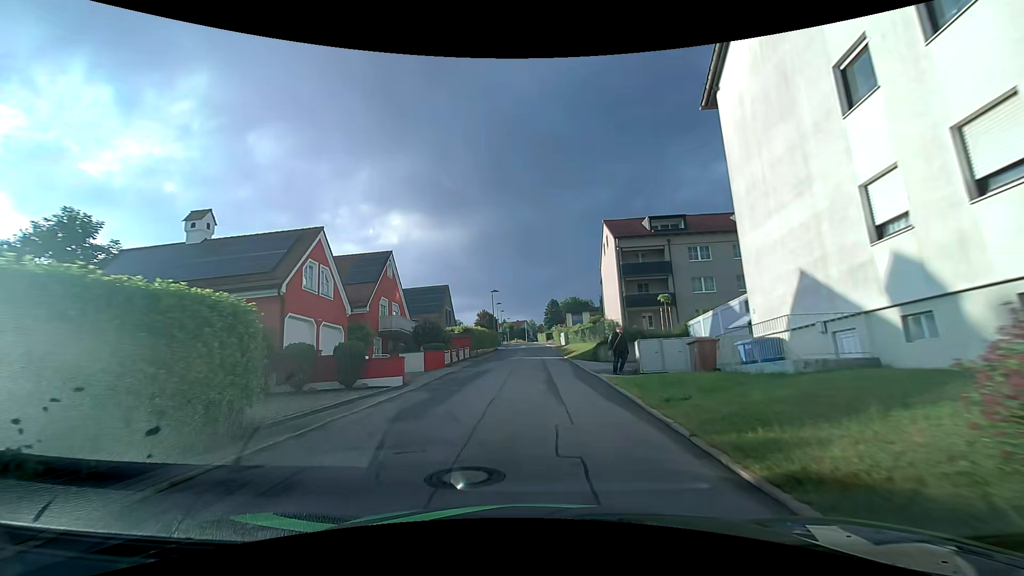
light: Day
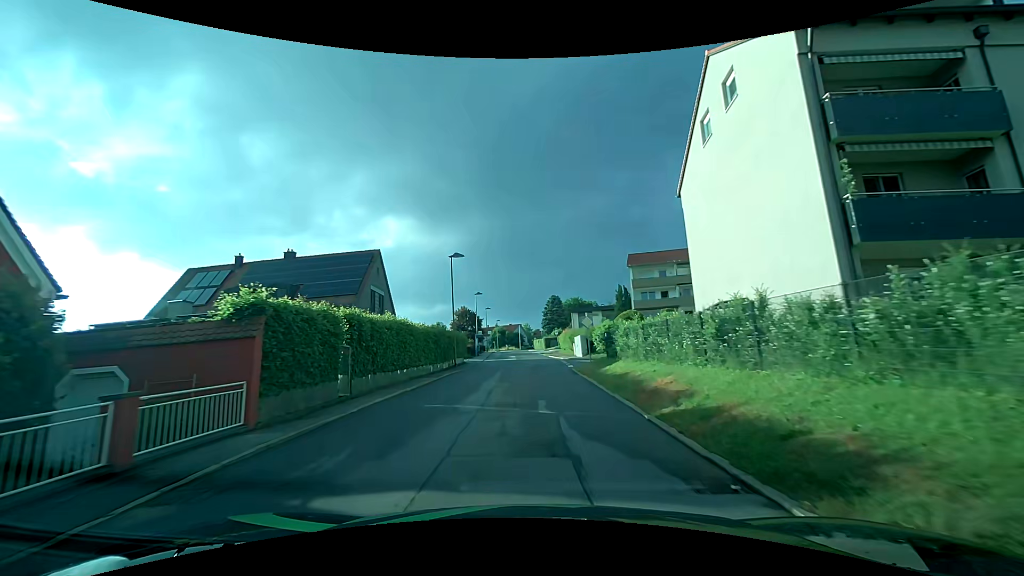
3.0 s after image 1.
(0.0, +31.0) m; 0°
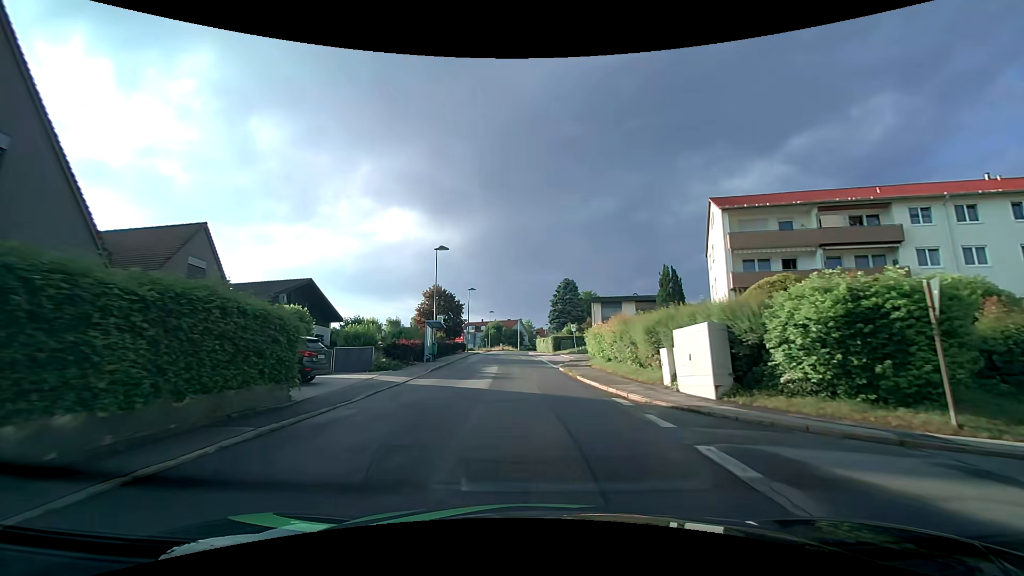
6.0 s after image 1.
(0.0, +30.6) m; 0°
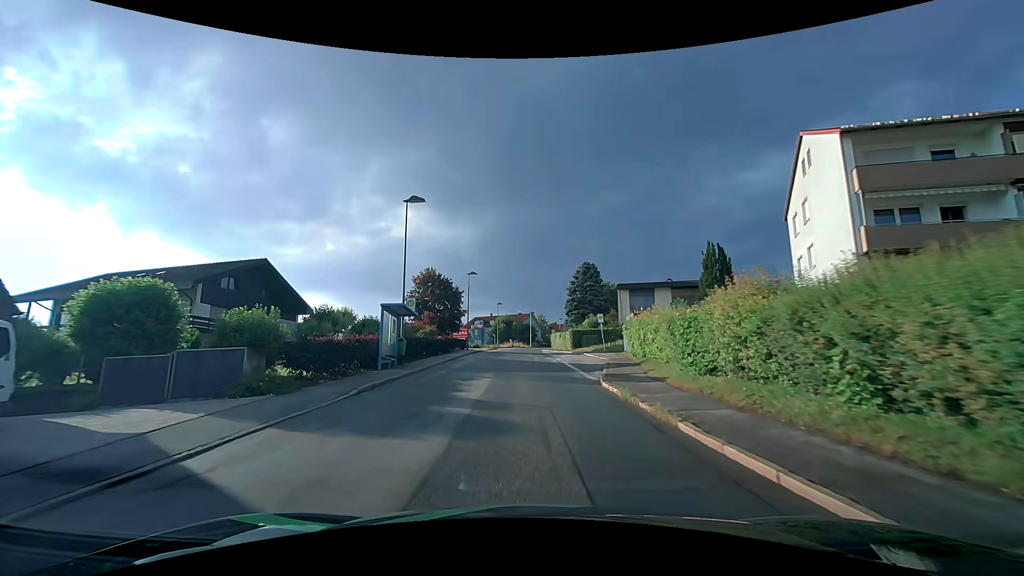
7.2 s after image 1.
(-0.1, +12.2) m; -2°
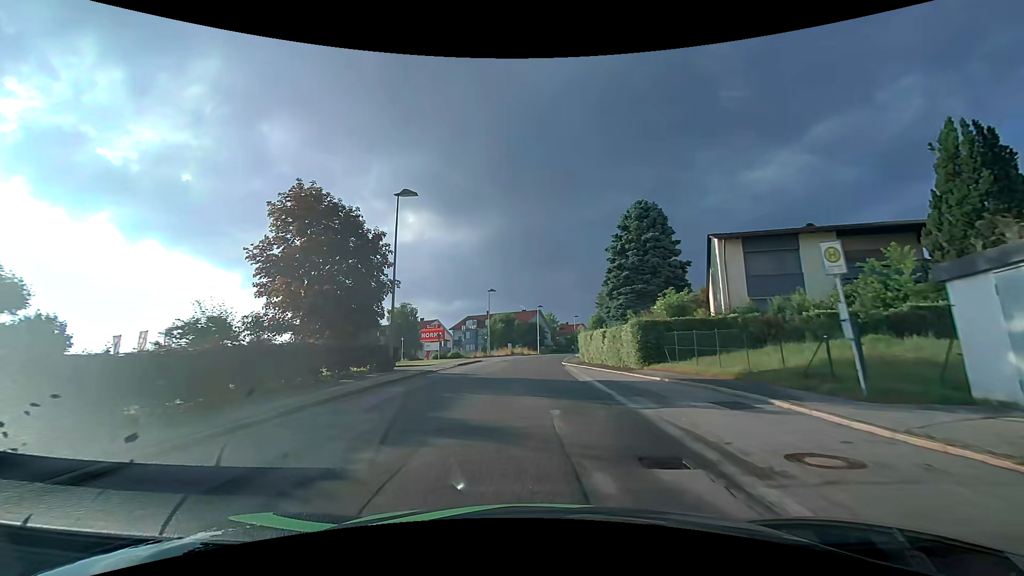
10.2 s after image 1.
(0.0, +31.1) m; 0°
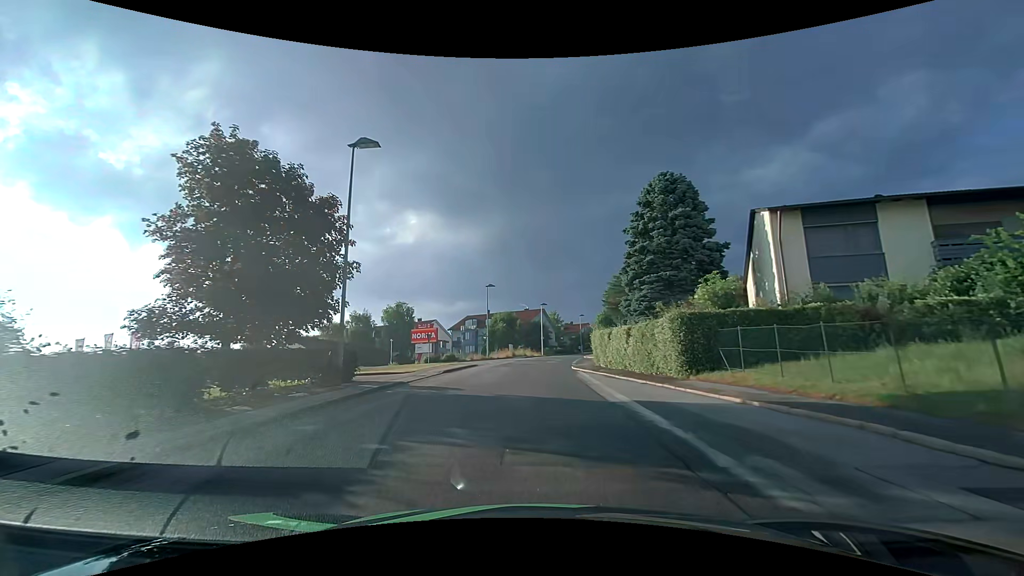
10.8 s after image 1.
(0.0, +6.2) m; -1°
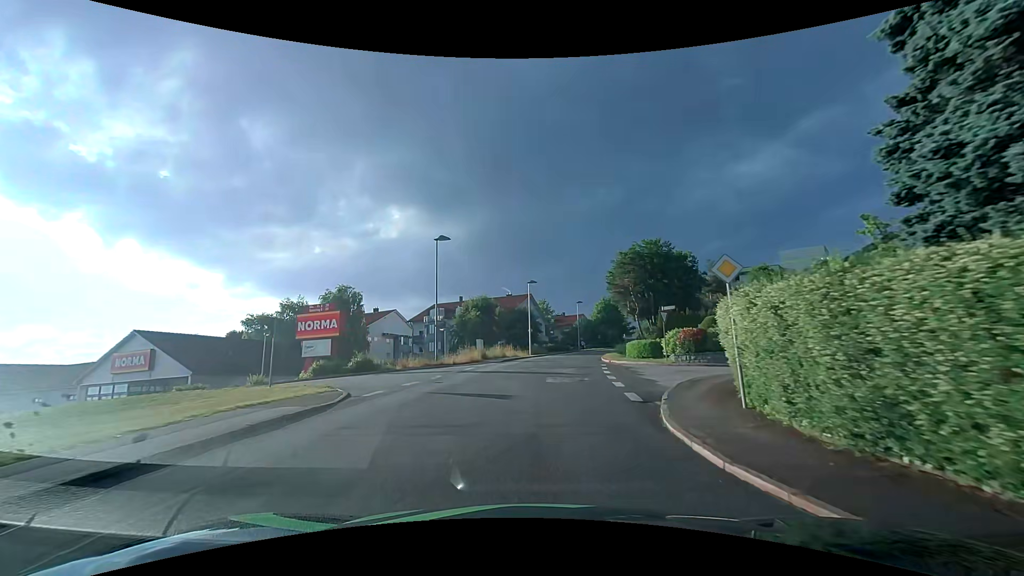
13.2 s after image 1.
(+0.2, +23.8) m; +2°
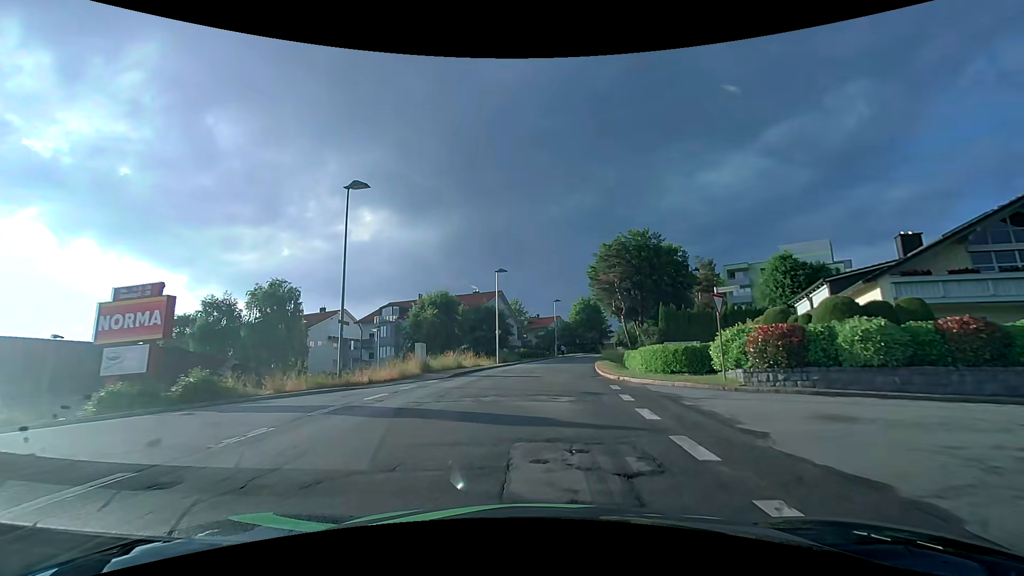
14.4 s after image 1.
(+0.3, +11.6) m; +3°
(0, +10) (+1, +20) (+2, +30) (+3, +40) (+4, +50) (+6, +60) (+9, +69) (+11, +79) (+14, +88) (+18, +98) m
